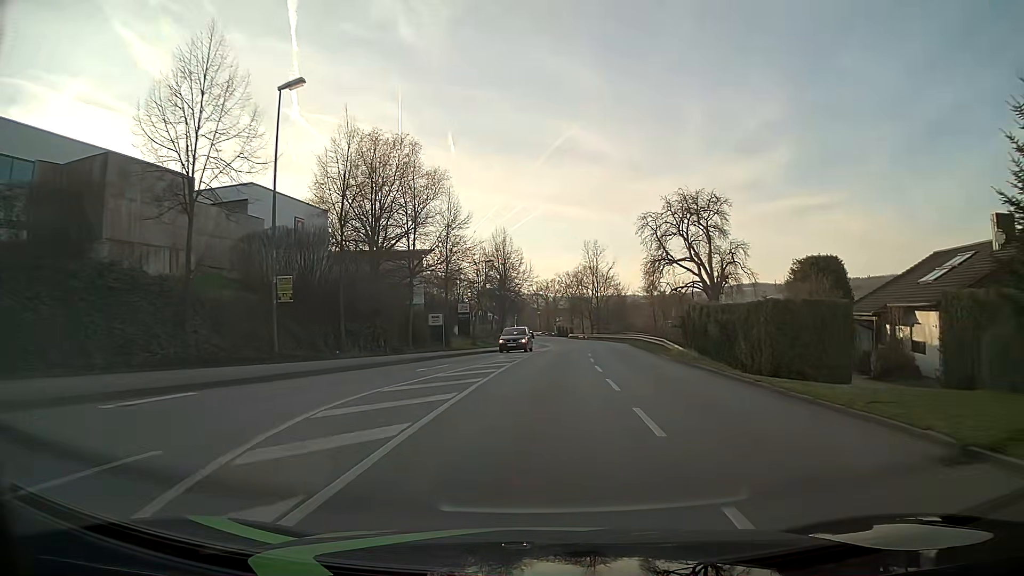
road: tertiary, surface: asphalt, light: Day
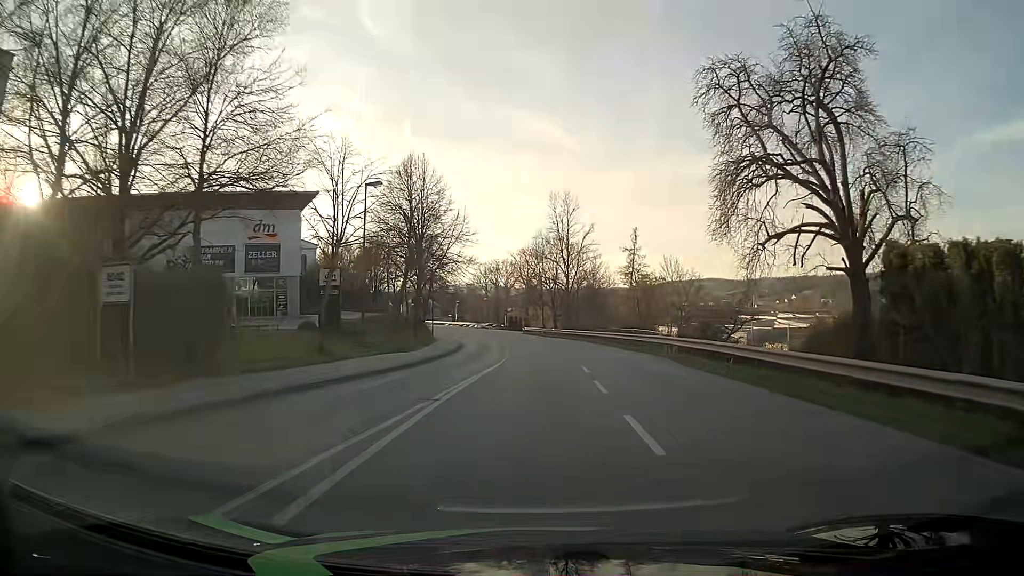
(+1.3, +31.2) m; +4°
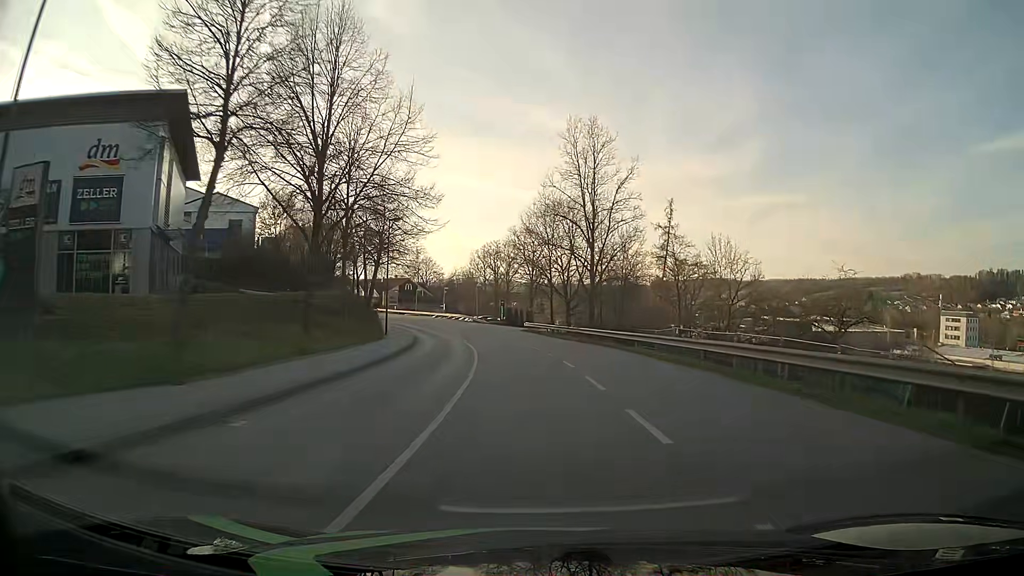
(+0.1, +23.4) m; 0°
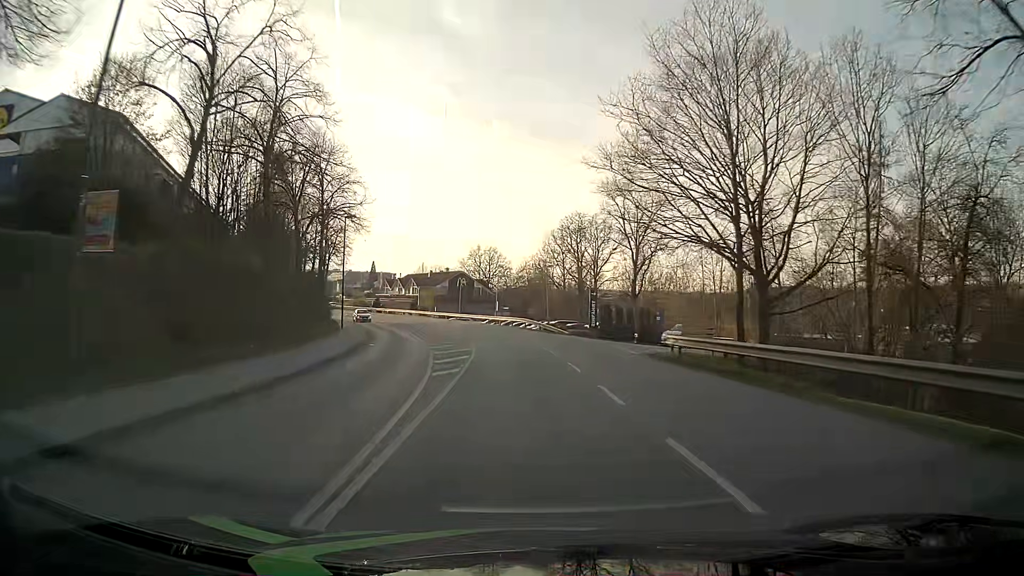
(-2.1, +38.4) m; -6°
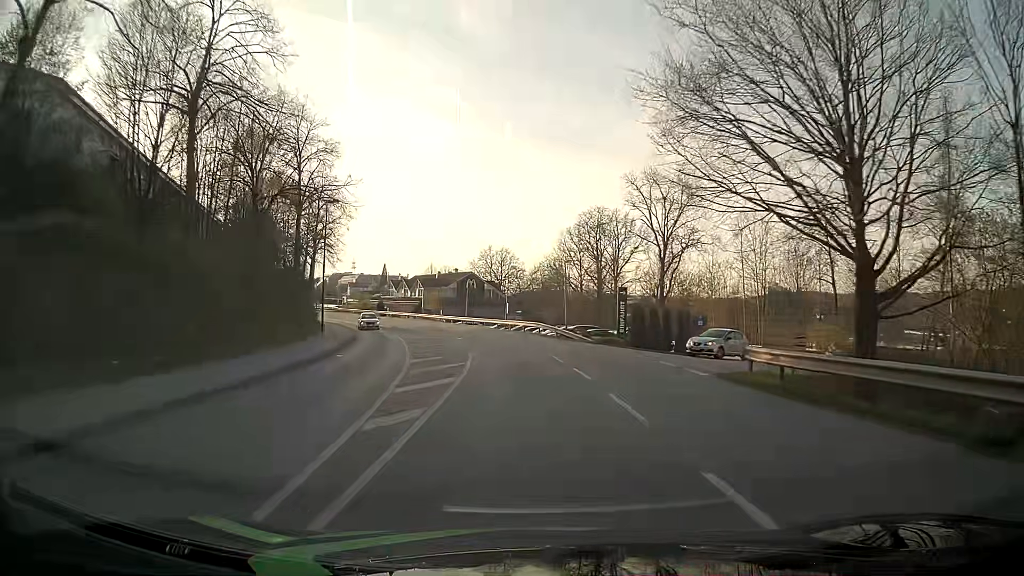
(-0.1, +7.6) m; -2°
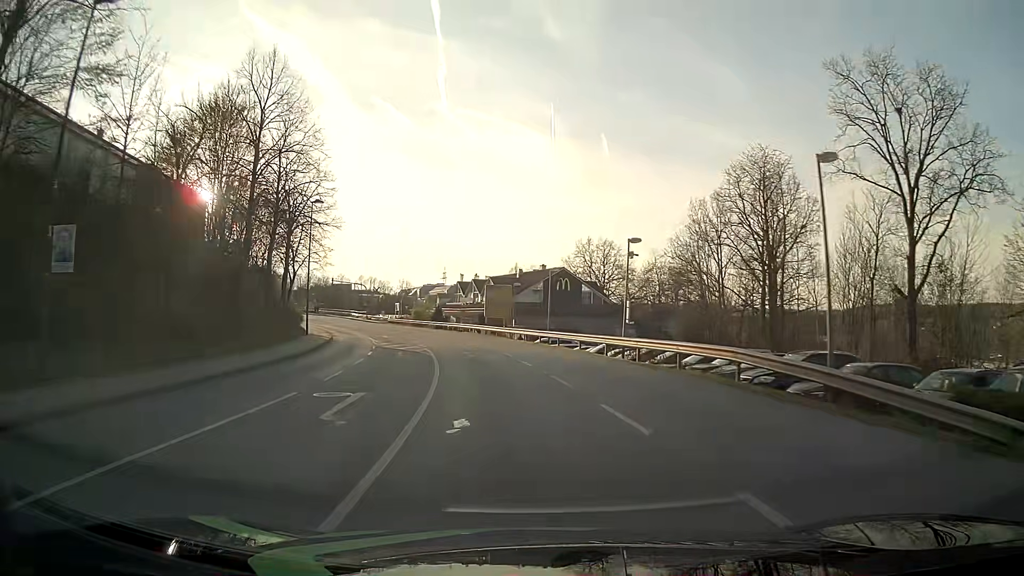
(-1.5, +30.2) m; -8°
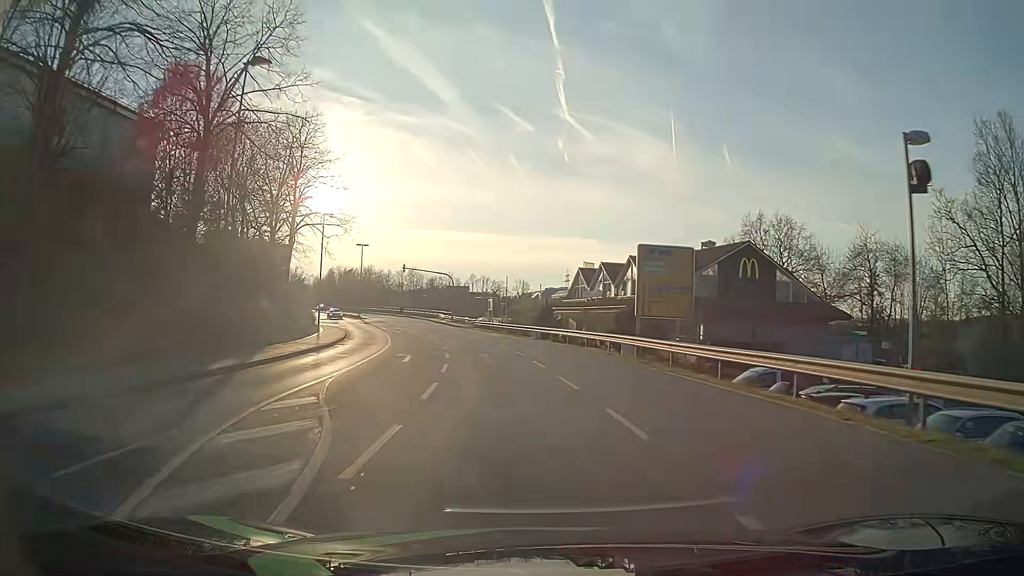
(-2.9, +30.1) m; -11°
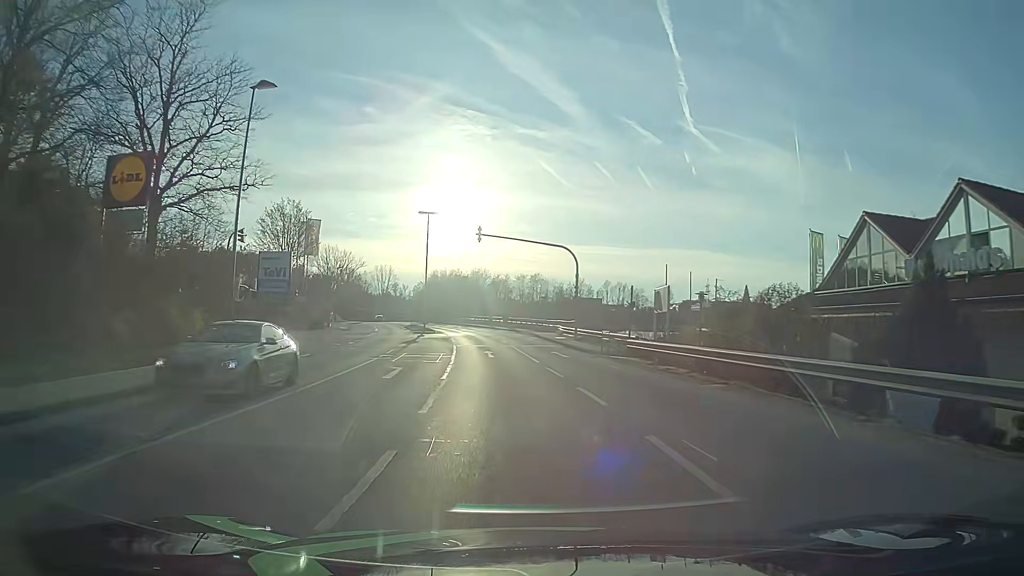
(-3.4, +37.7) m; -11°
(0, +10) (-1, +20) (-2, +30) (-3, +40) (-5, +50) (-7, +60) (-9, +69) (-12, +79) (-15, +88) (-18, +98) m
